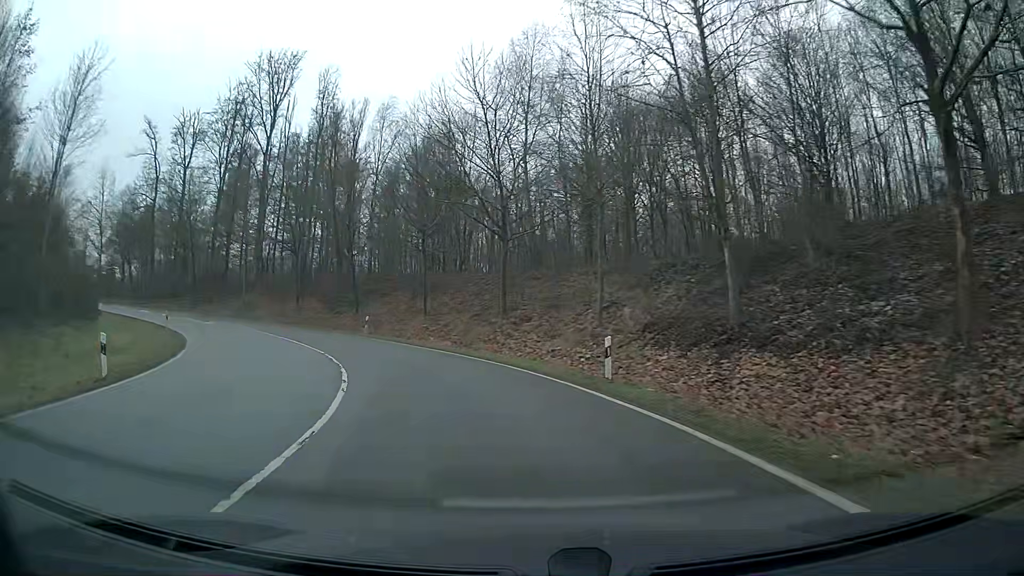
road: primary_link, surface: asphalt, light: Day
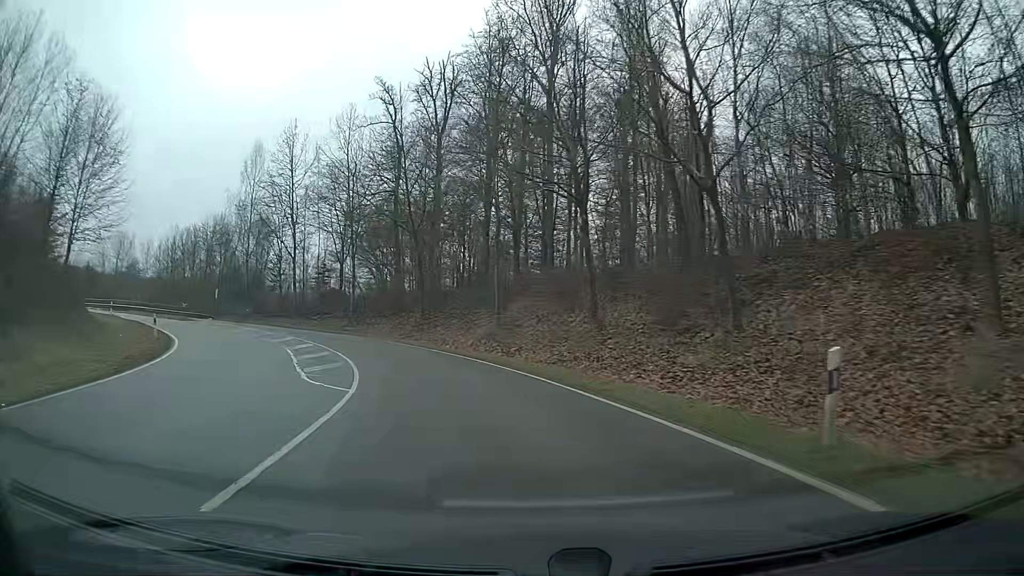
(-7.9, +29.5) m; -29°
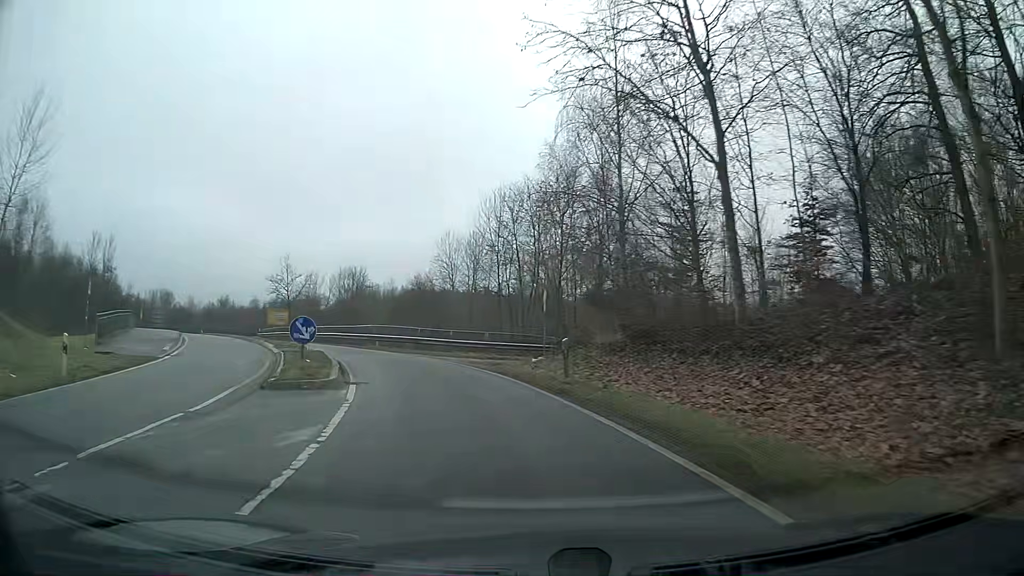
(-12.7, +35.7) m; -39°
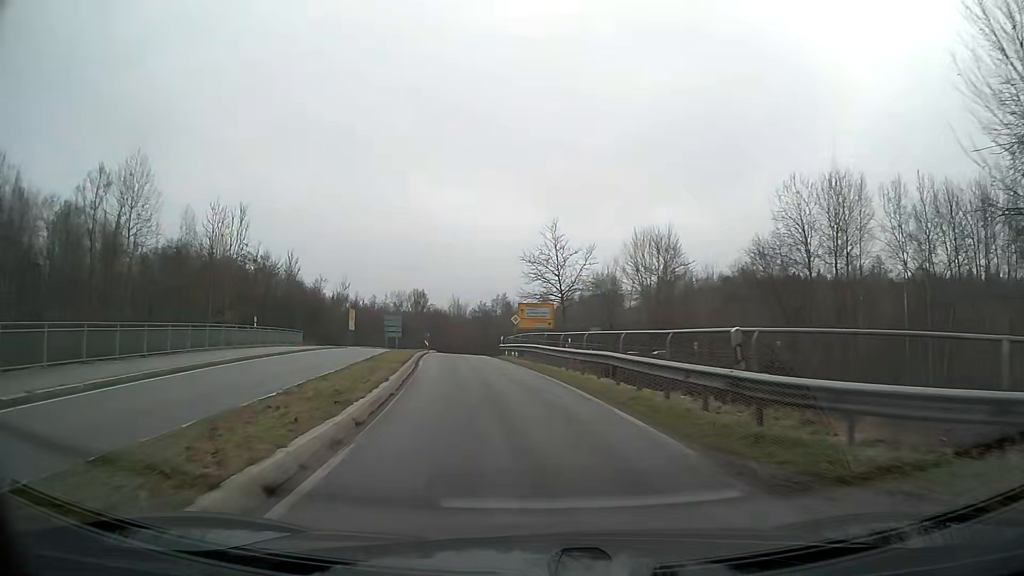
(-6.7, +29.6) m; -24°
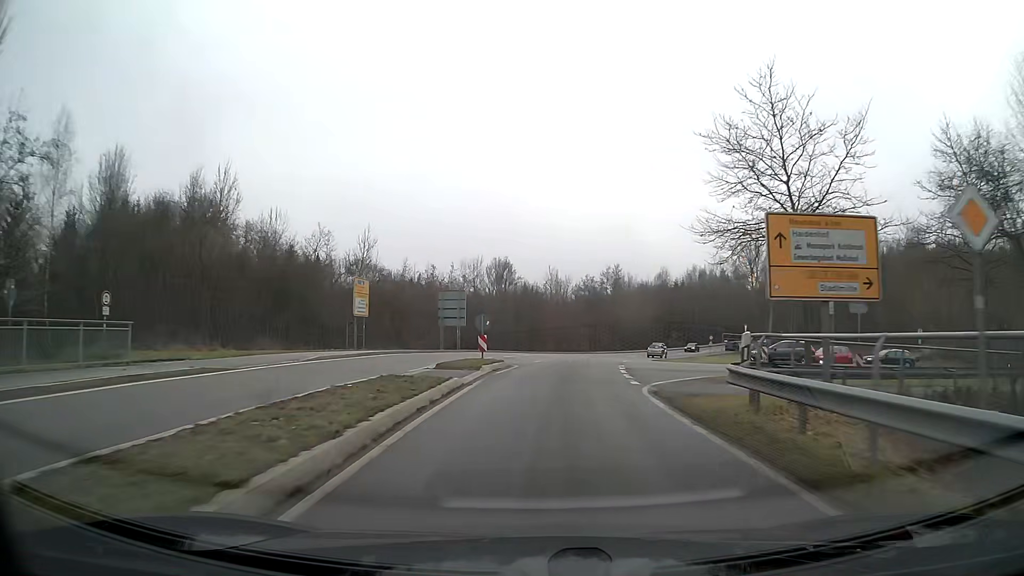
(-2.8, +34.3) m; -5°
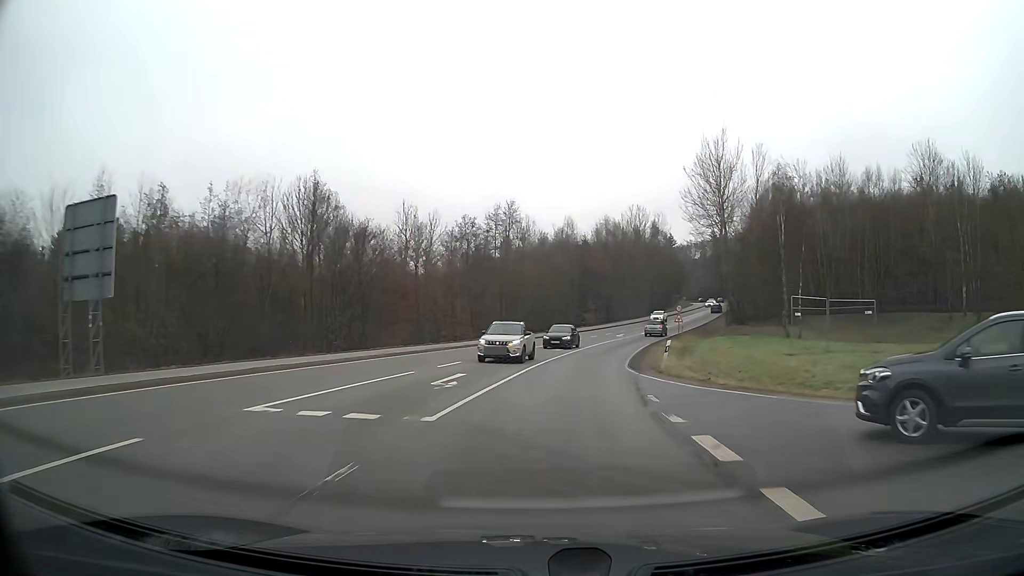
(+3.1, +38.4) m; +10°
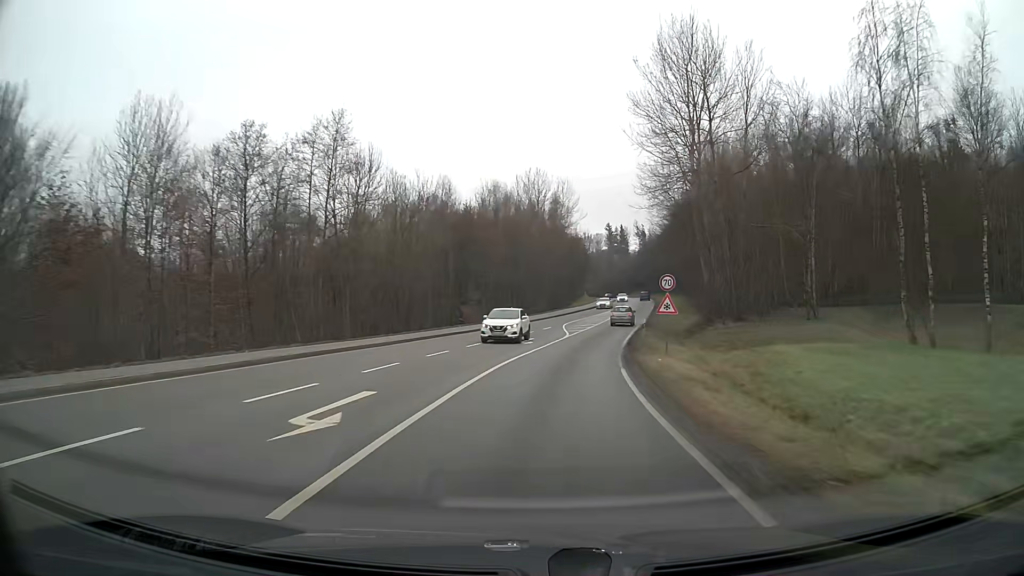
(+2.6, +30.5) m; +10°
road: secondary
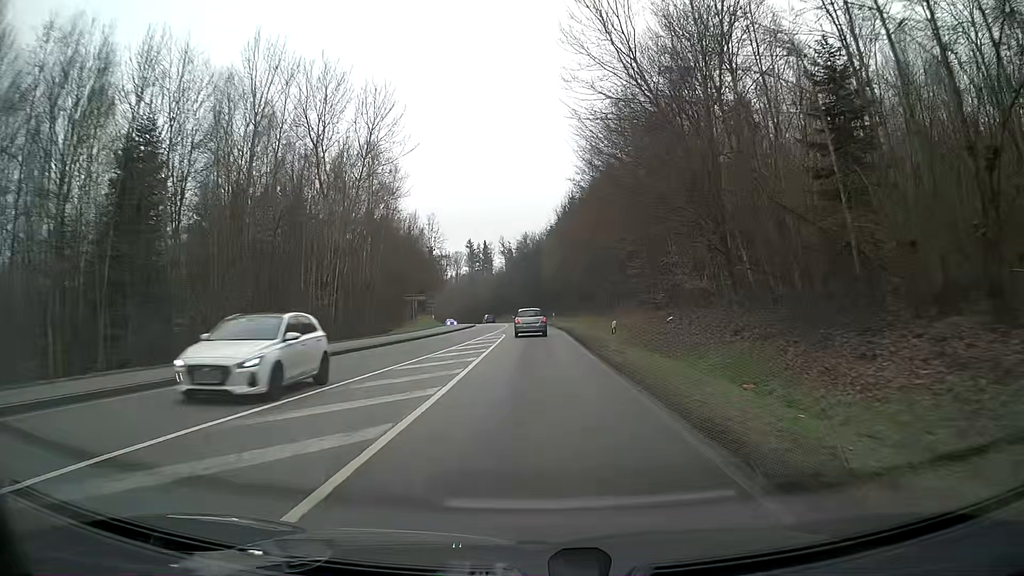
(+5.7, +52.9) m; +10°
(0, +10) (0, +20) (-1, +30) (-1, +40) (-1, +50) (-1, +60) (-2, +70) (-3, +80) (-4, +90) (-5, +100) m
